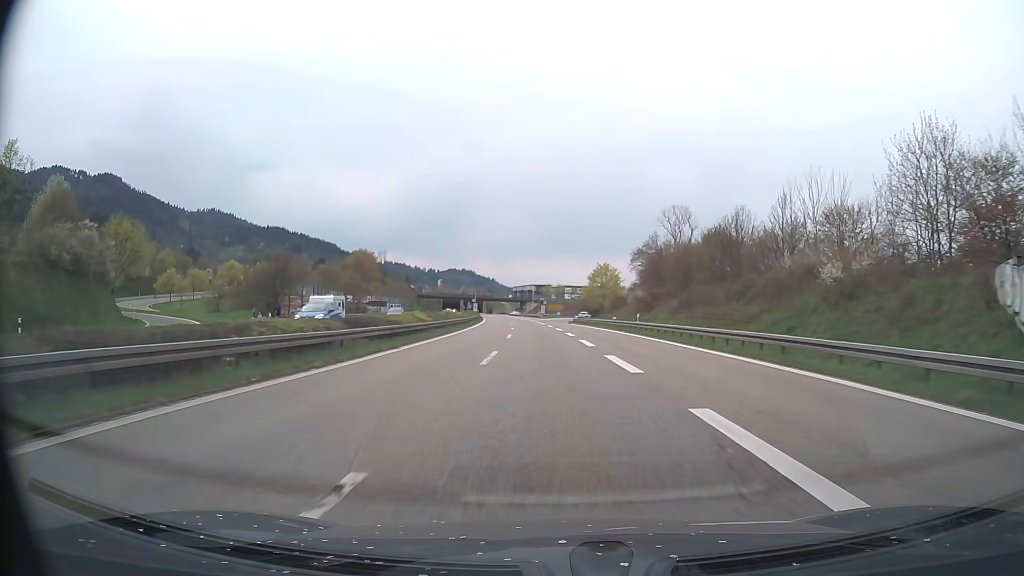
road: trunk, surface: asphalt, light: Day
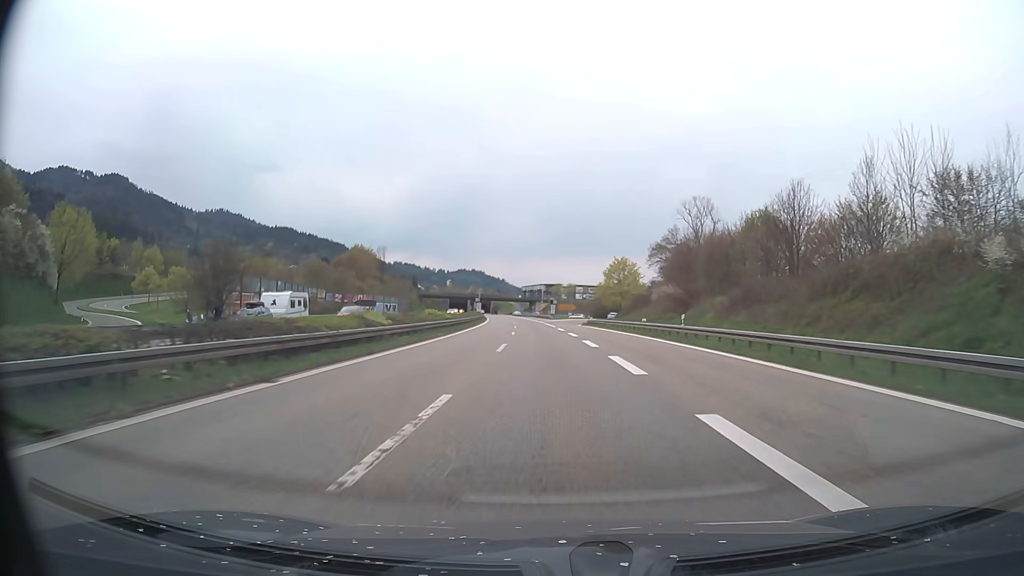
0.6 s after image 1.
(-0.1, +12.5) m; -1°
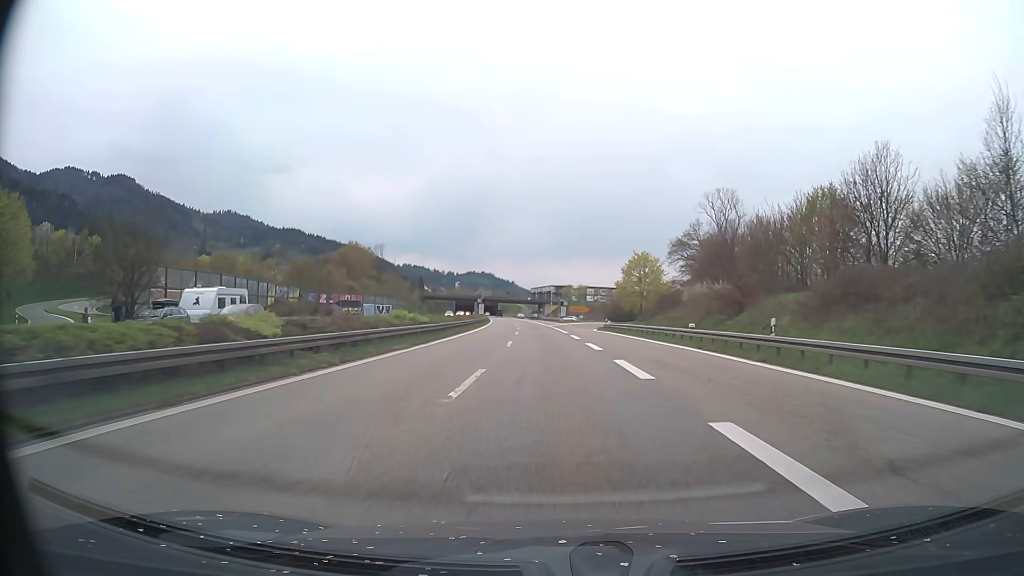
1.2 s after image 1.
(-0.1, +12.5) m; -1°
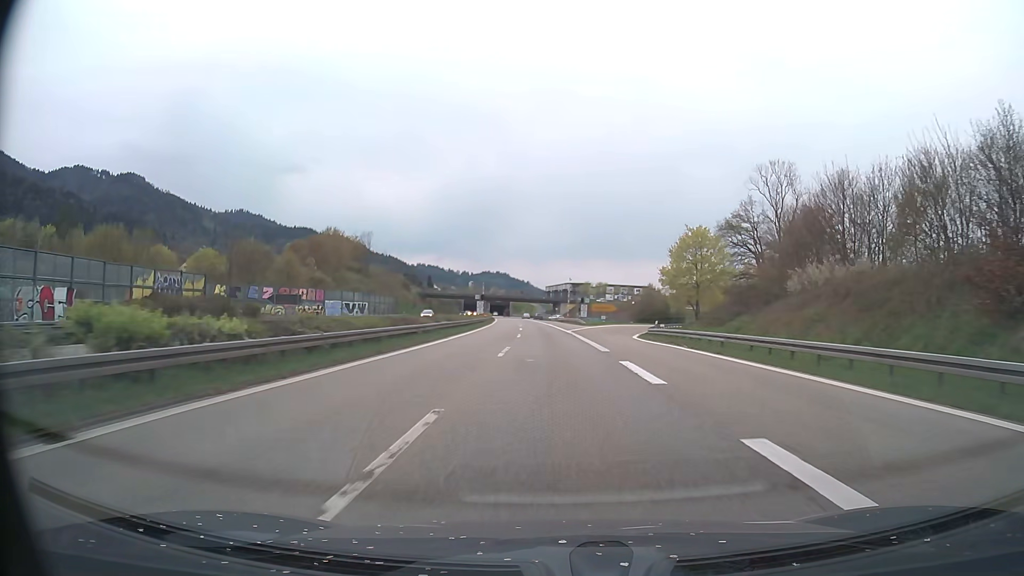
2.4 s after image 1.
(-0.3, +25.1) m; -1°
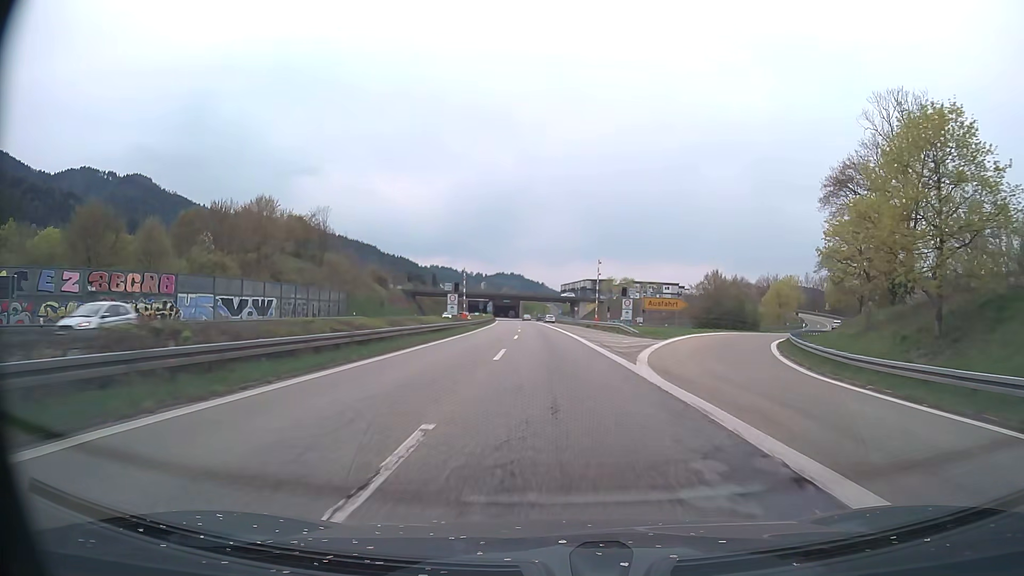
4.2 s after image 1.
(-0.6, +37.5) m; -1°
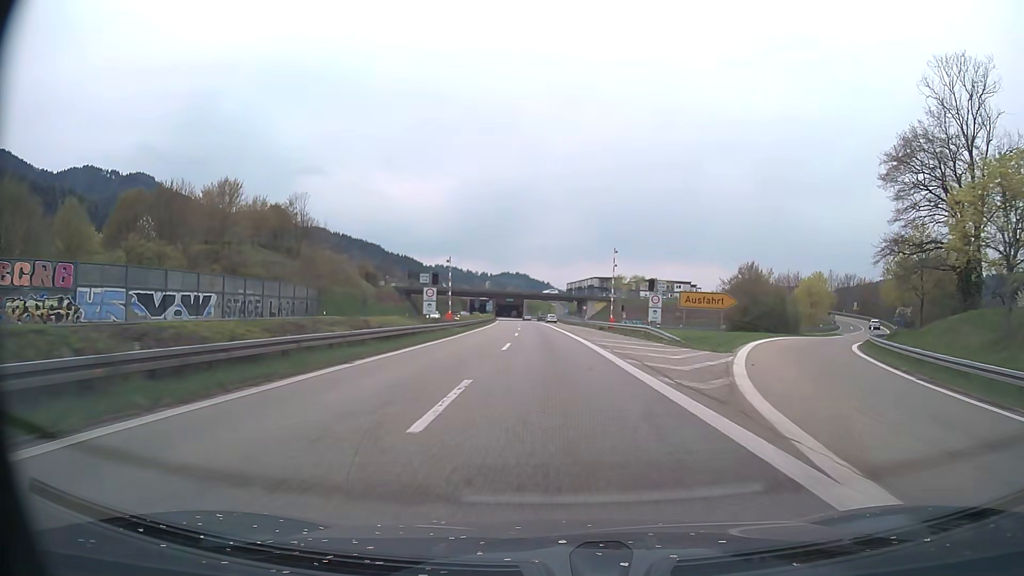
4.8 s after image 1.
(-0.1, +12.5) m; -1°
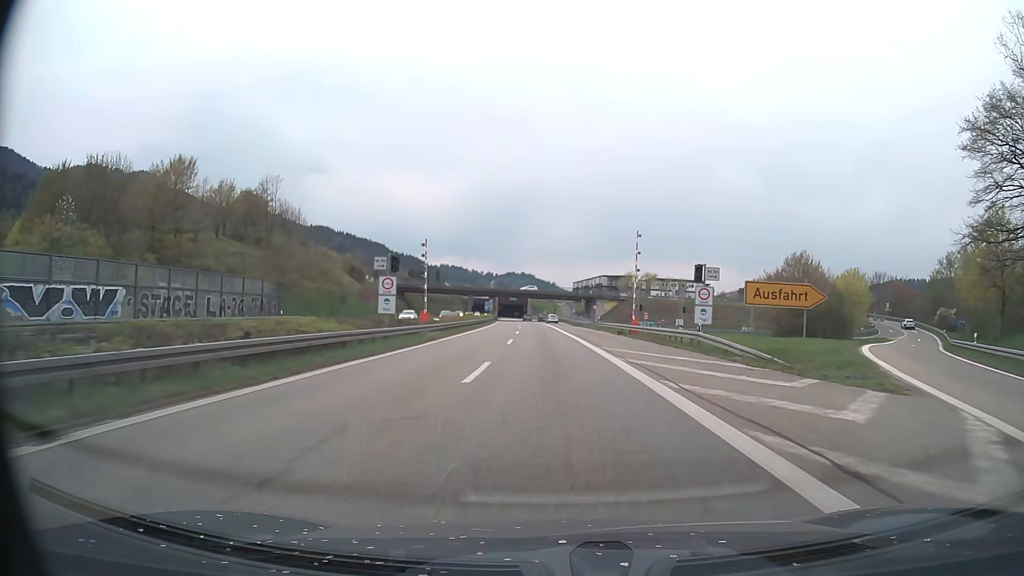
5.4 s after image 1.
(0.0, +12.5) m; 0°
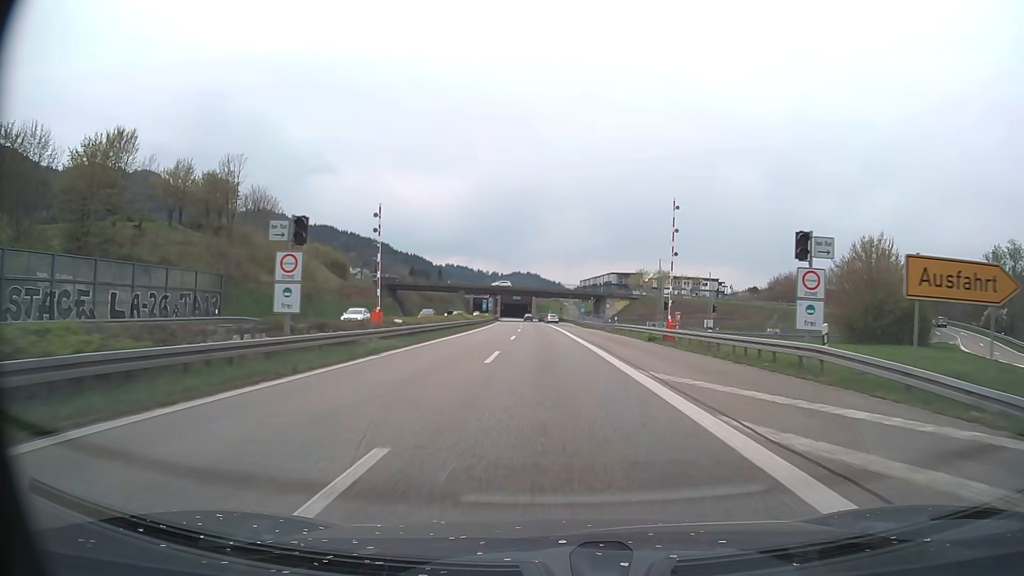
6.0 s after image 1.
(0.0, +12.5) m; 0°
